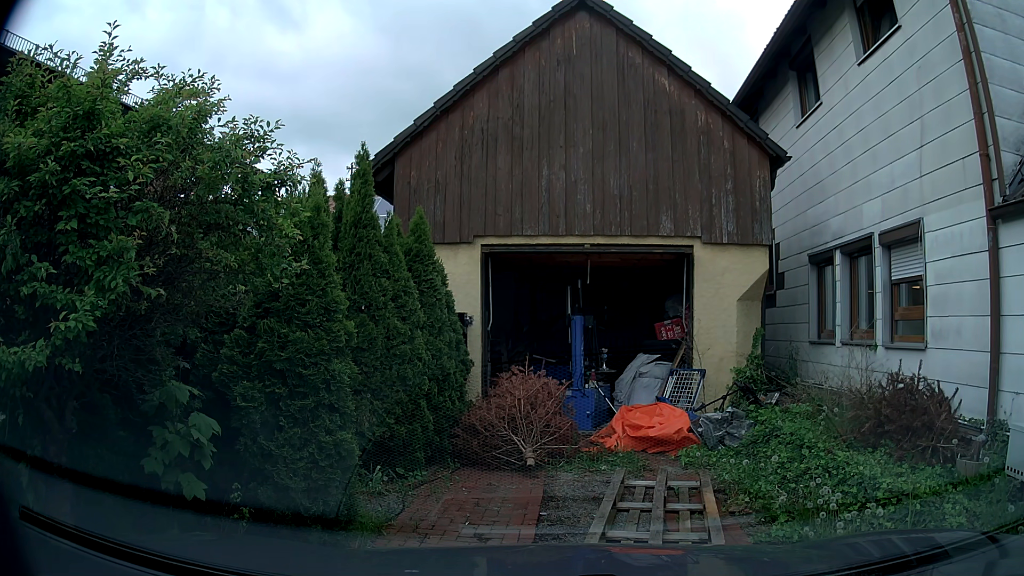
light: Day
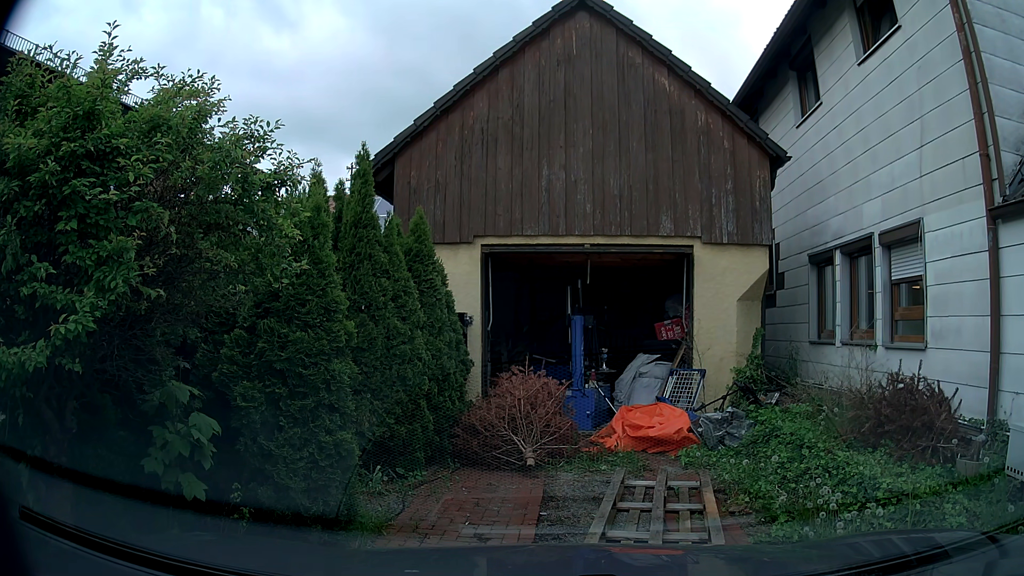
(0.0, 0.0) m; 0°
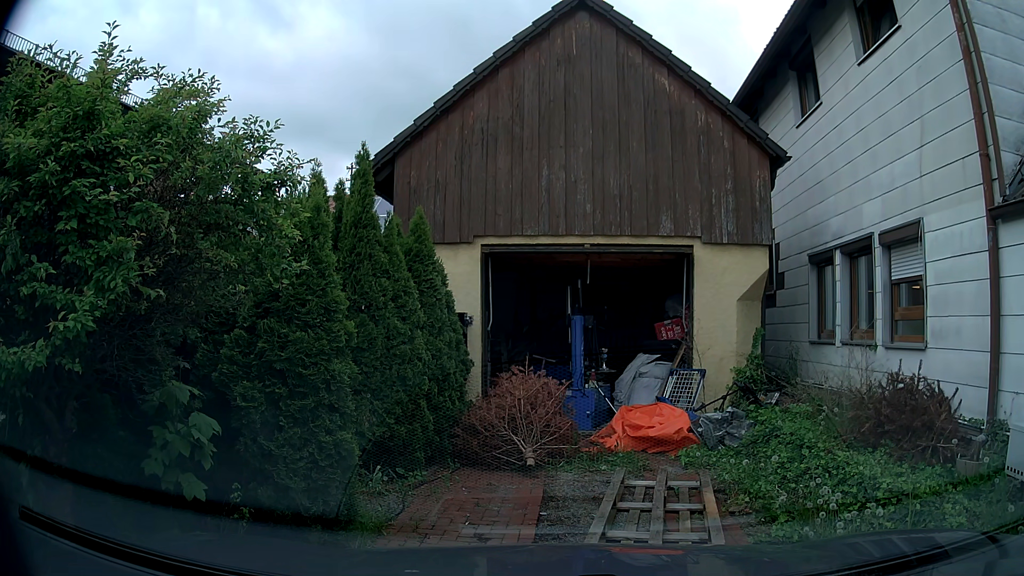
(0.0, 0.0) m; 0°
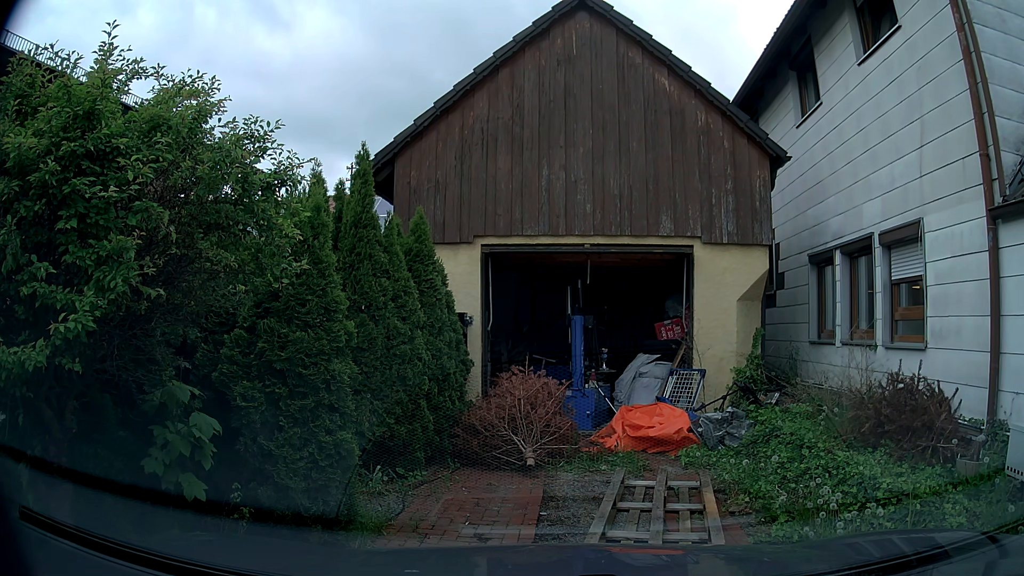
(0.0, 0.0) m; 0°
